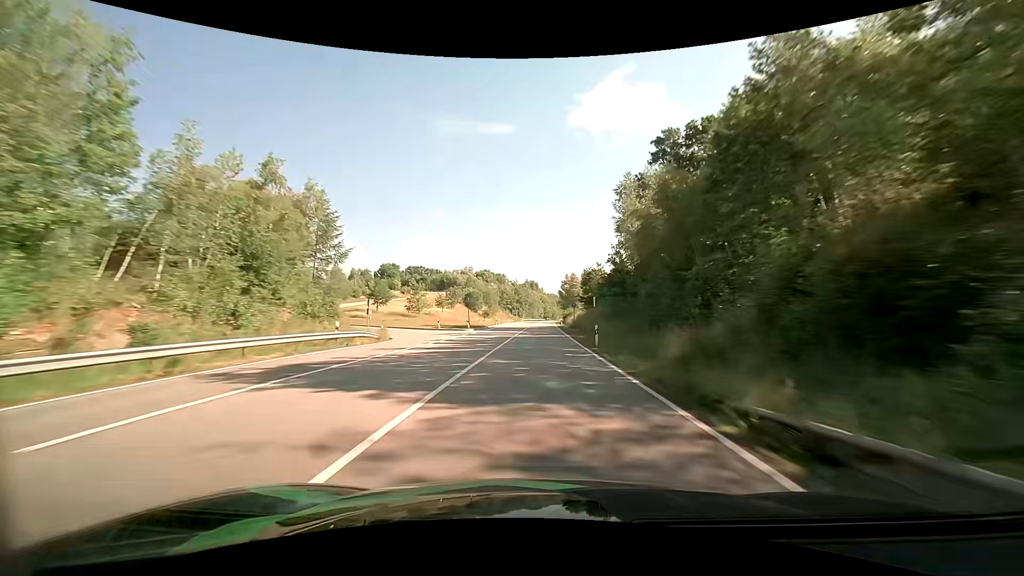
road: primary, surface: asphalt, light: Day
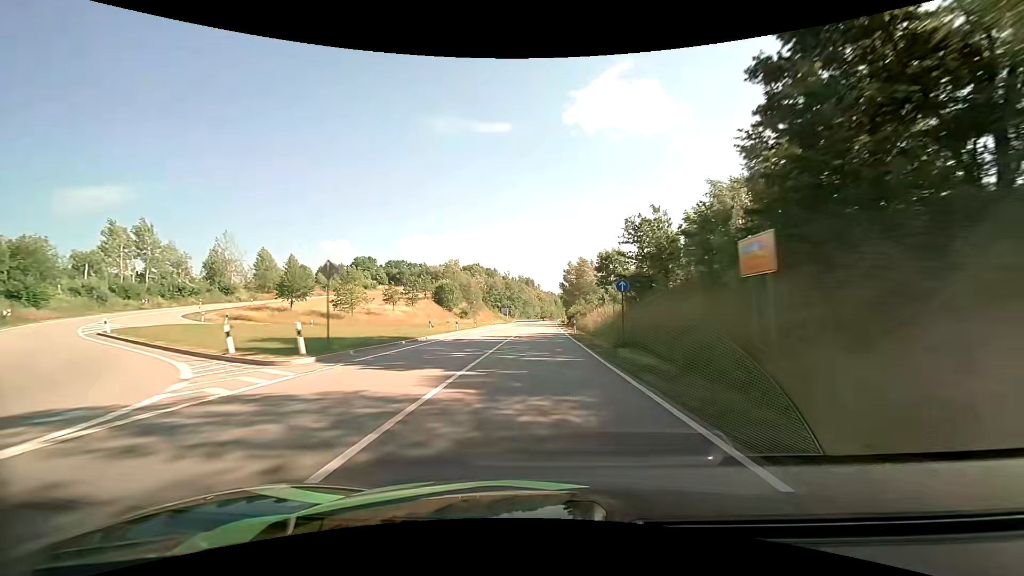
(+0.1, +35.6) m; 0°
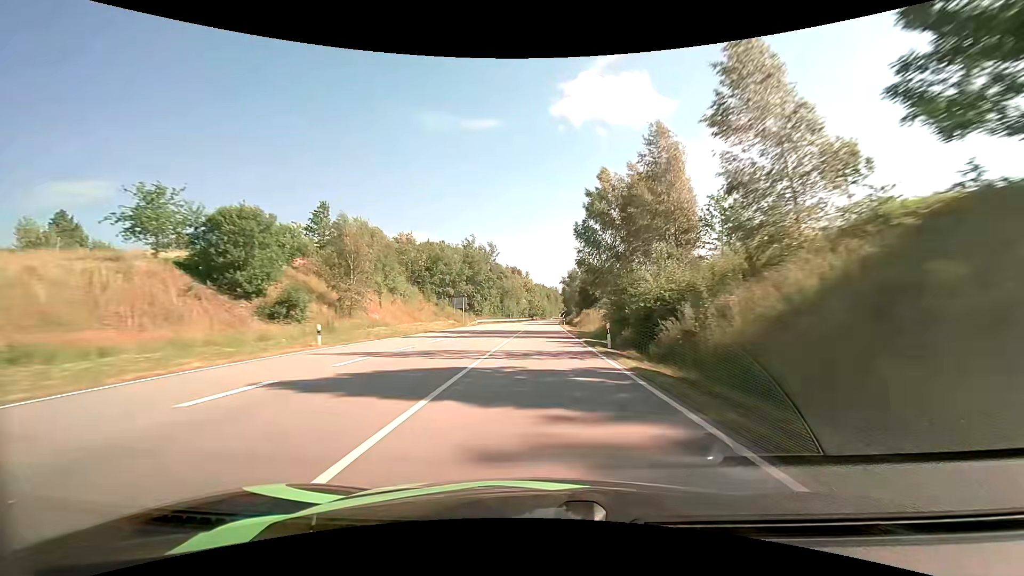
(+0.6, +71.2) m; +1°
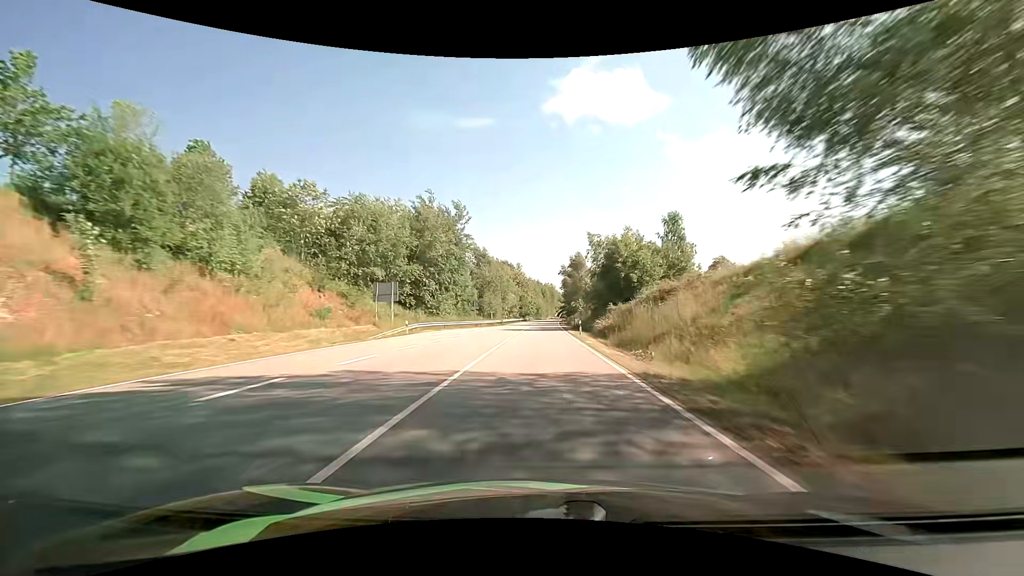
(+0.3, +35.3) m; +1°
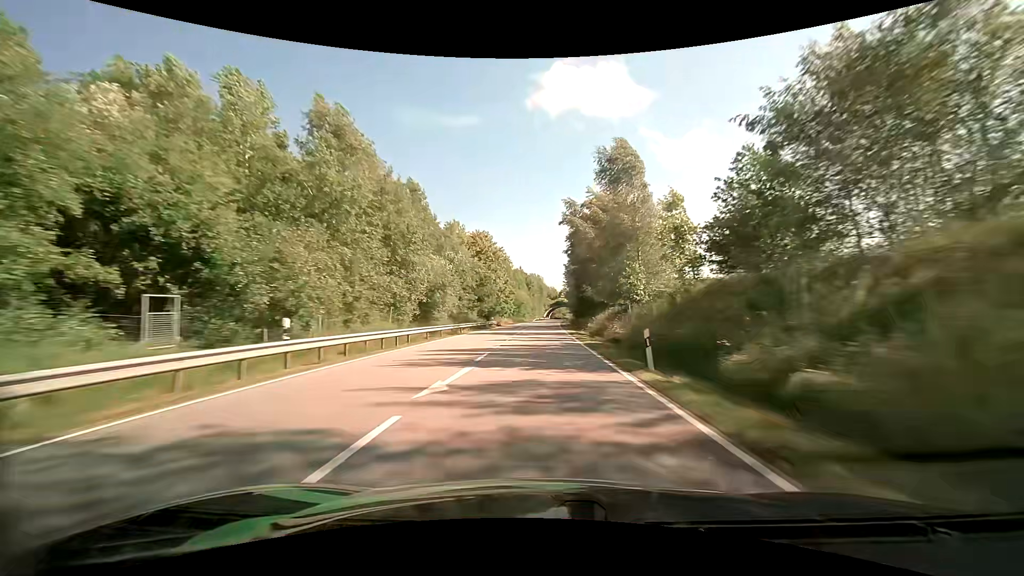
(+1.0, +70.7) m; +2°
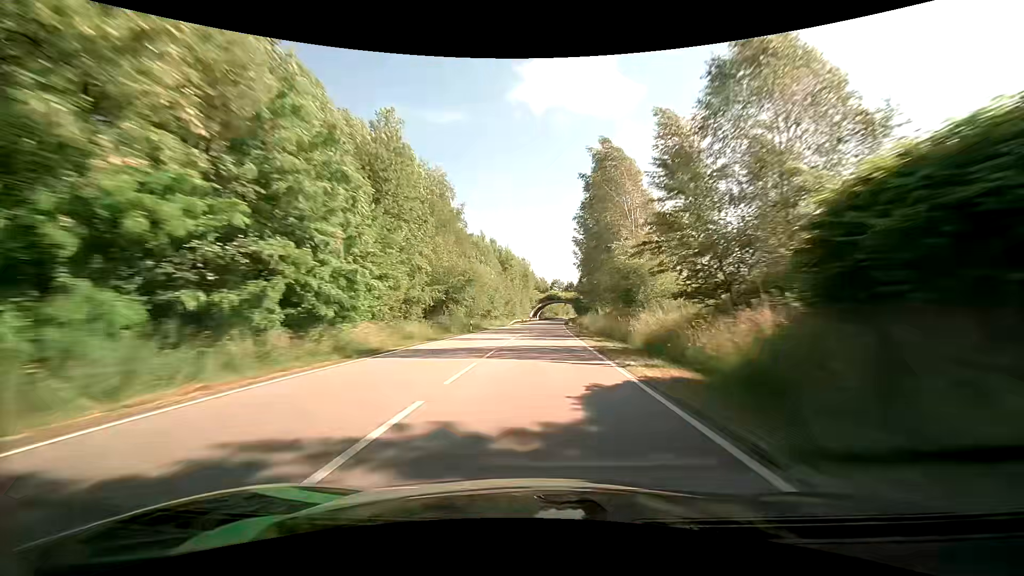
(+0.9, +71.1) m; +2°
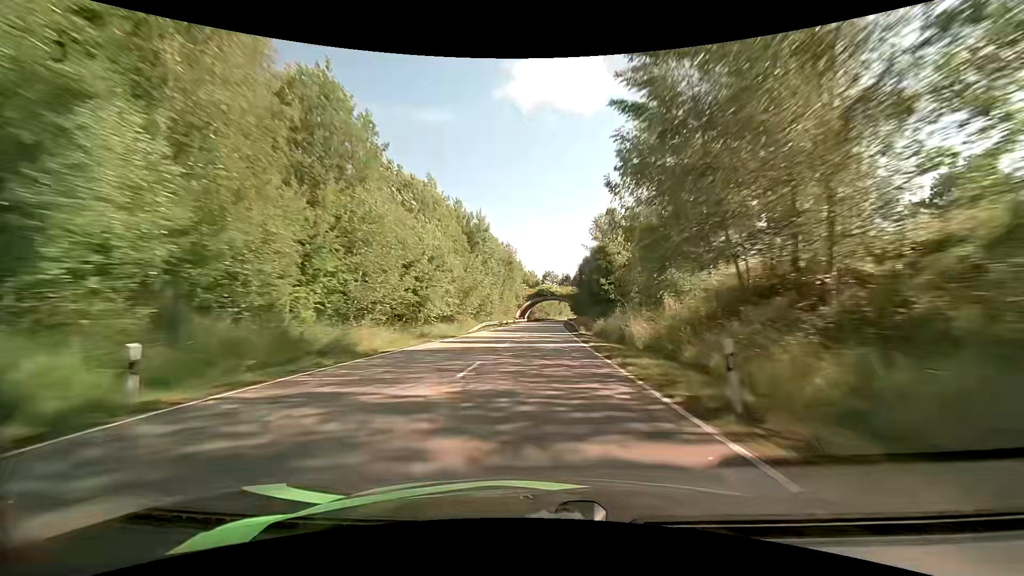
(+0.2, +35.9) m; +1°
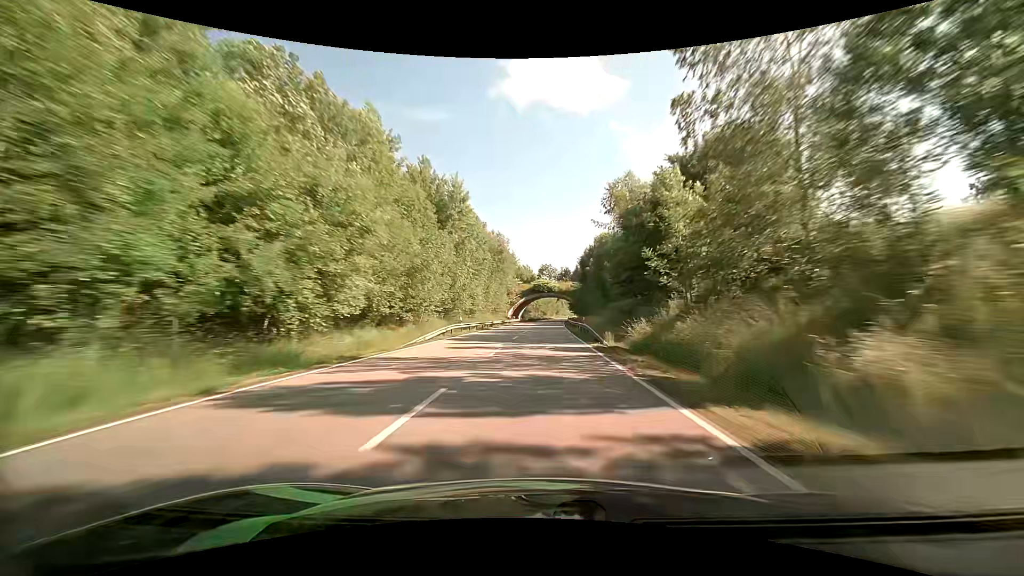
(0.0, +18.0) m; 0°
(0, +10) (0, +20) (0, +30) (0, +40) (+1, +50) (+1, +60) (+1, +70) (+2, +80) (+2, +90) (+3, +100) m
